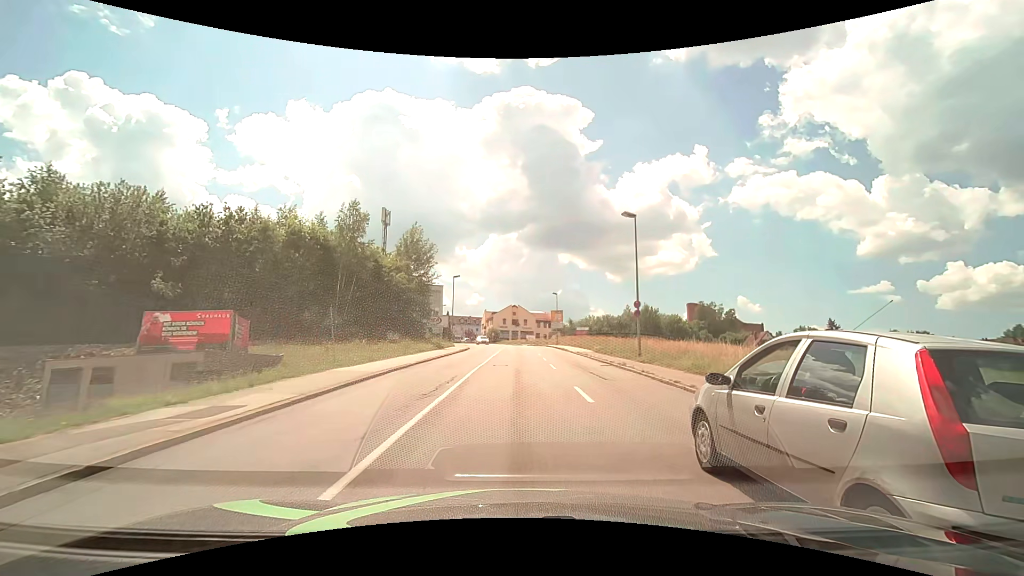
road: tertiary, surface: asphalt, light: Day
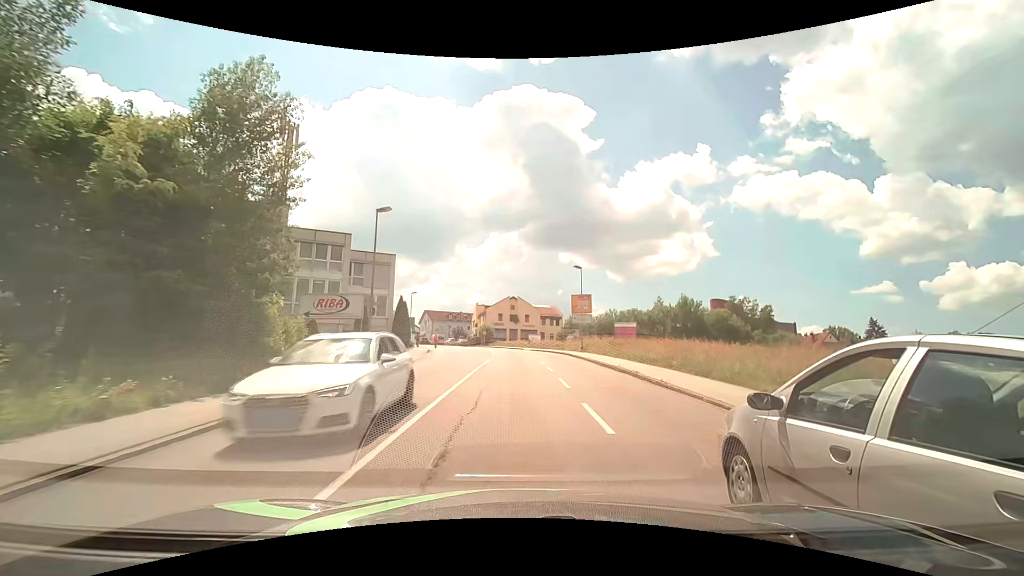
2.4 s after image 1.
(0.0, +31.0) m; 0°
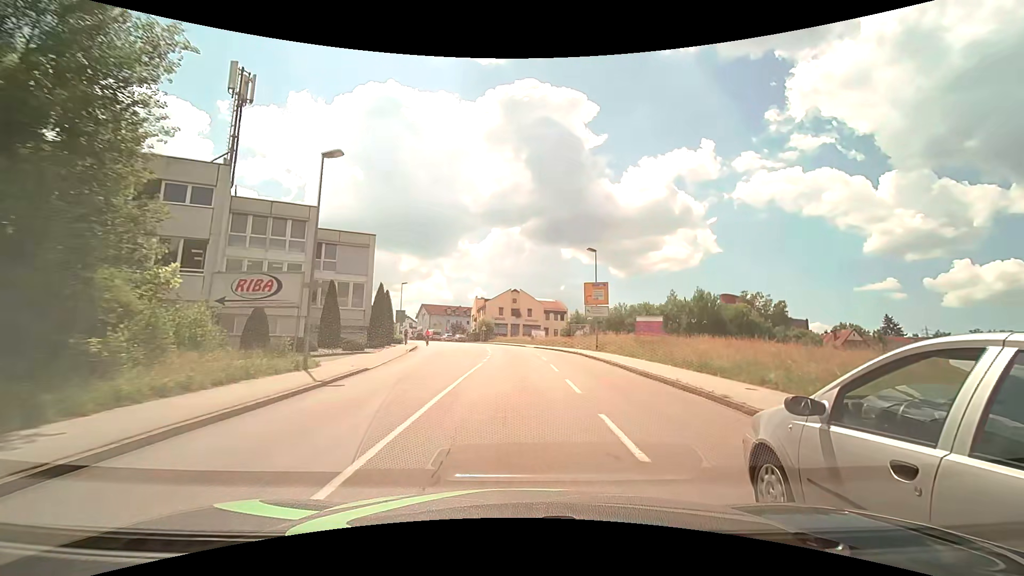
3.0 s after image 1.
(0.0, +7.7) m; 0°
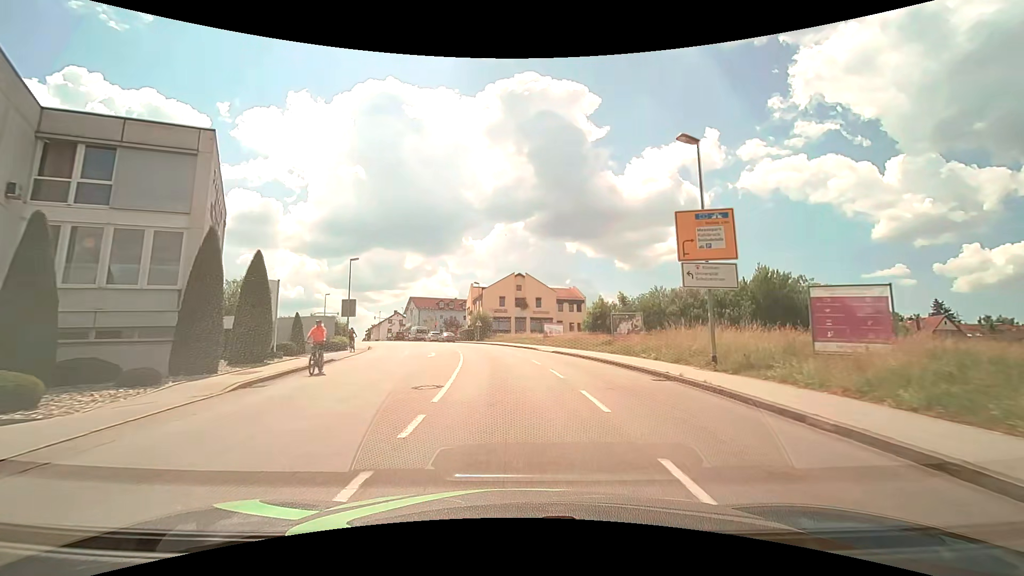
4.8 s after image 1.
(-0.1, +22.4) m; -1°
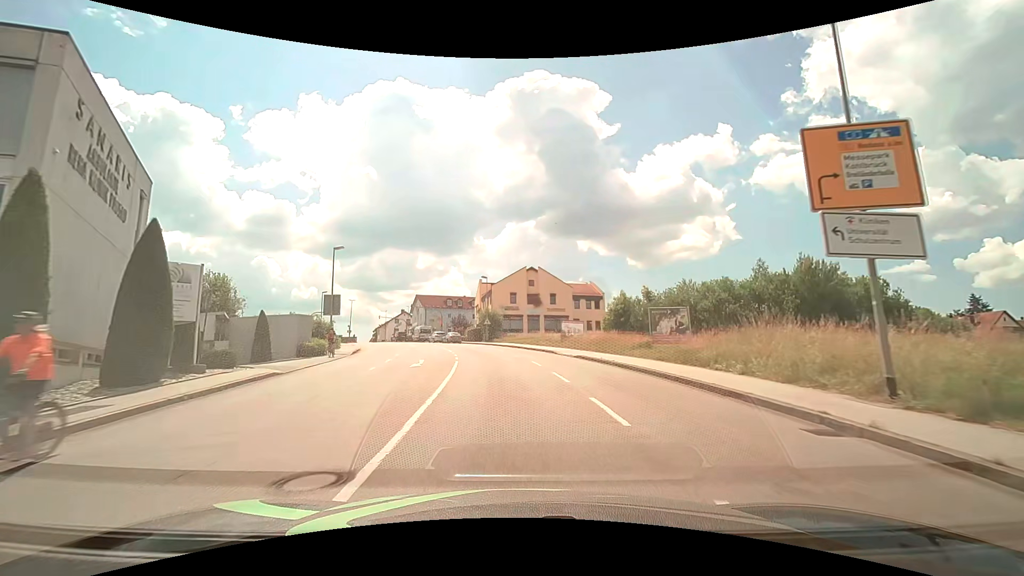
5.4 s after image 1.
(-0.1, +7.1) m; -2°
